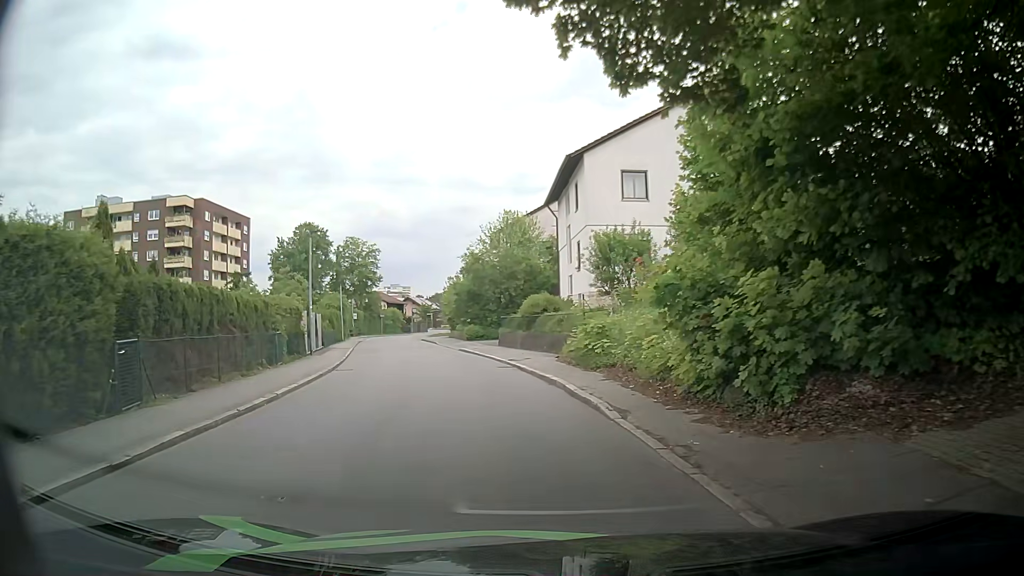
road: residential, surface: asphalt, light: Day
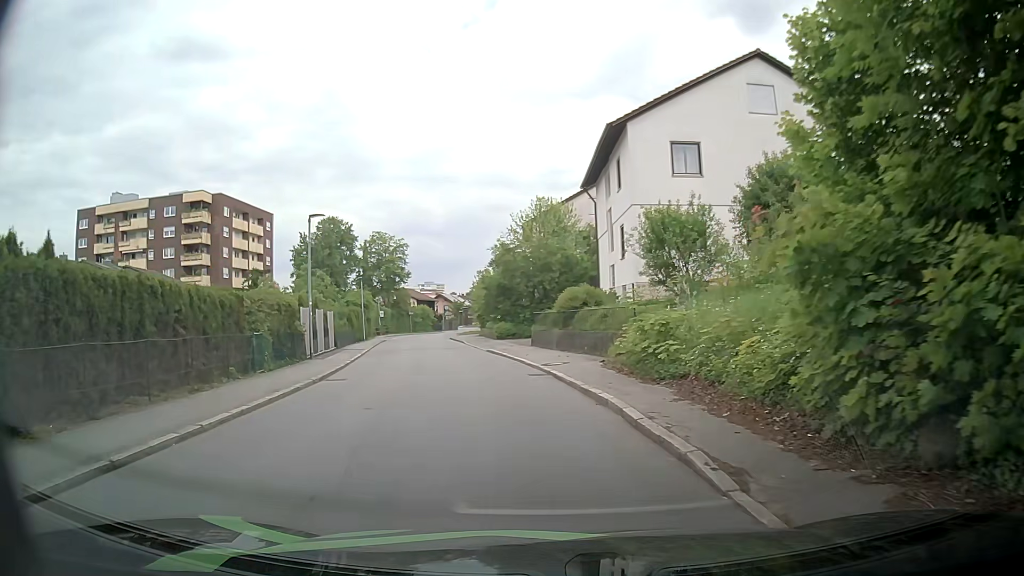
(-0.1, +4.2) m; -2°
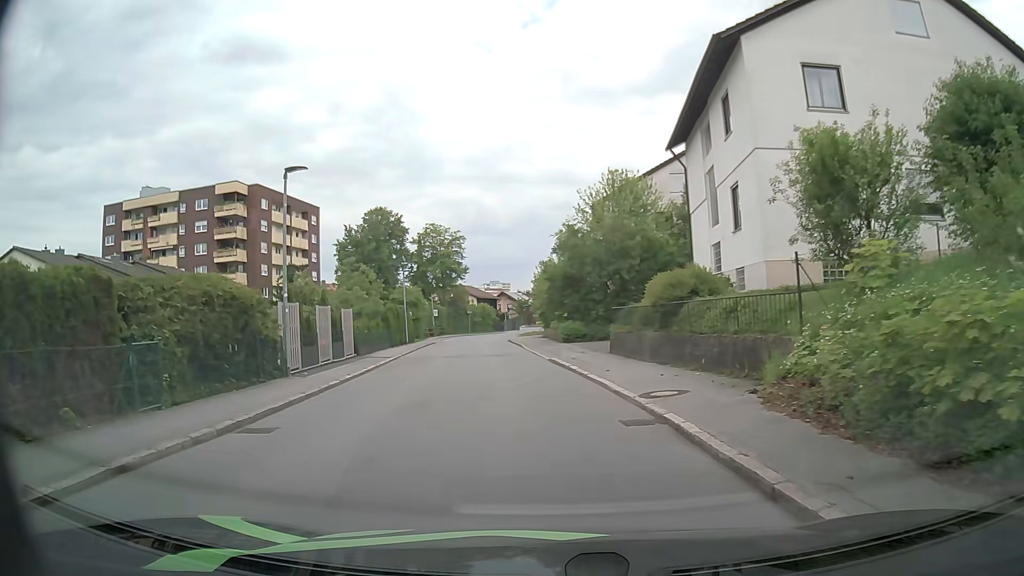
(-0.5, +8.1) m; -6°
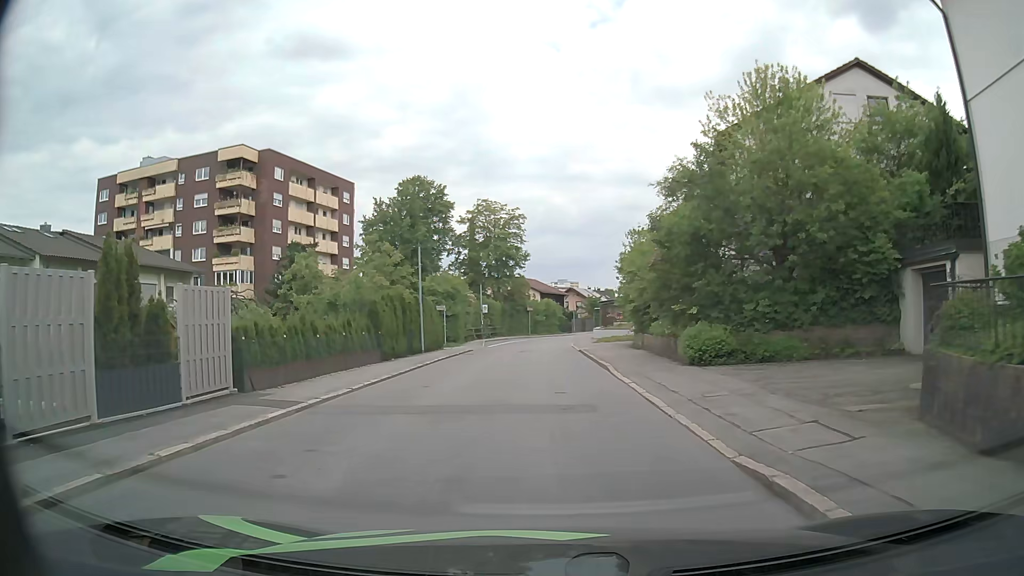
(-1.2, +16.7) m; -7°
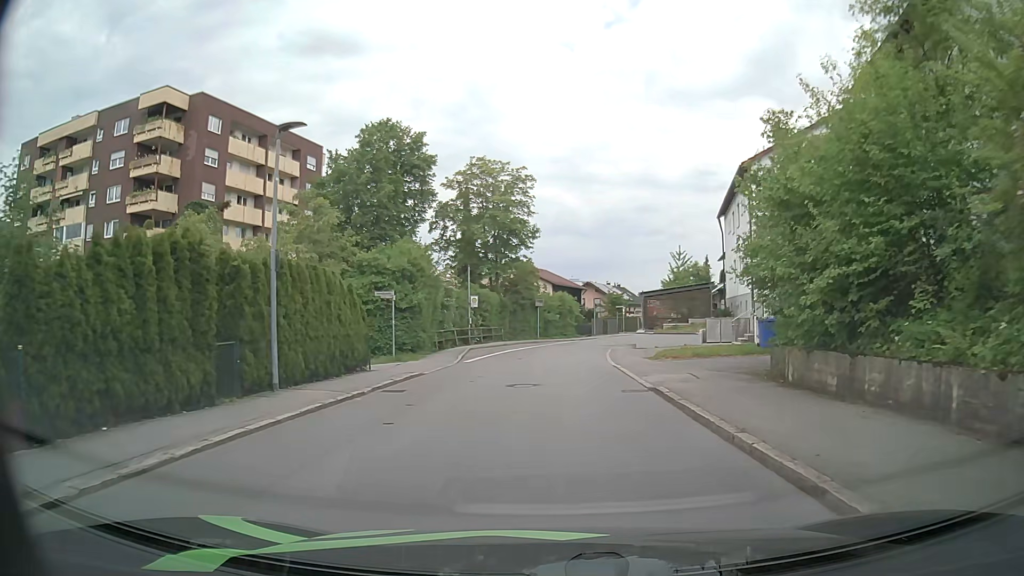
(-0.1, +18.3) m; -1°
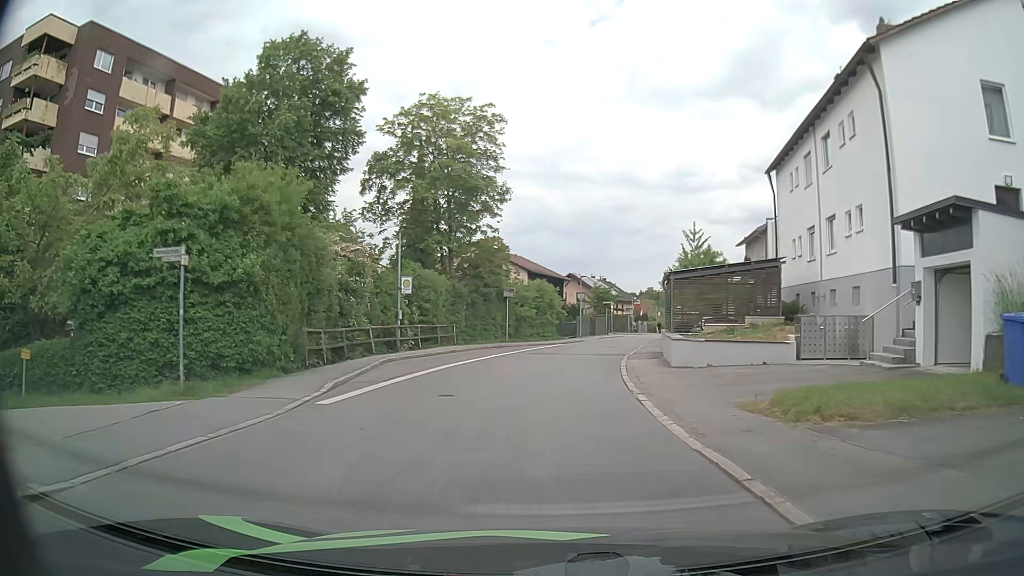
(+0.4, +14.7) m; +2°
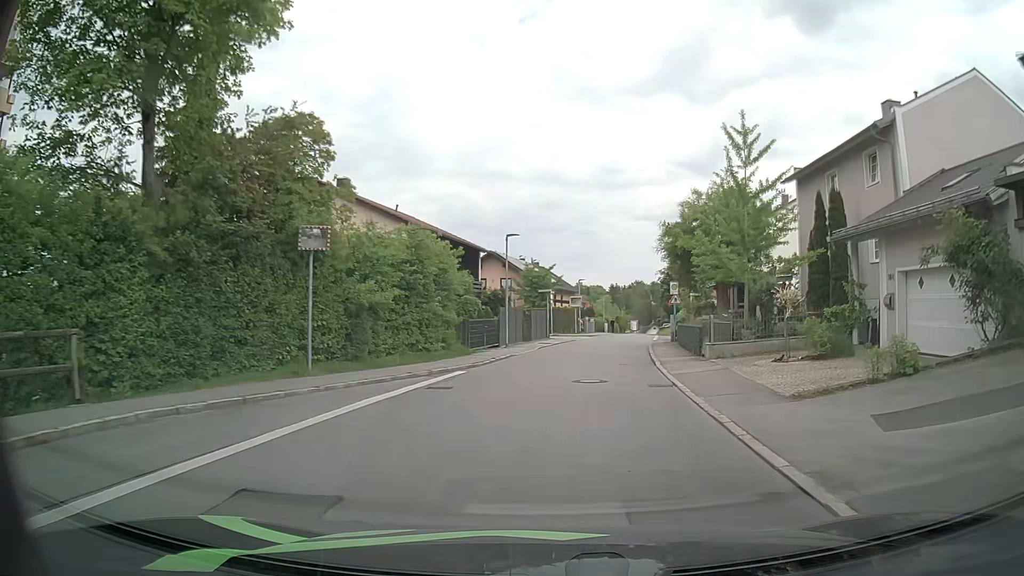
(+1.2, +25.5) m; +7°
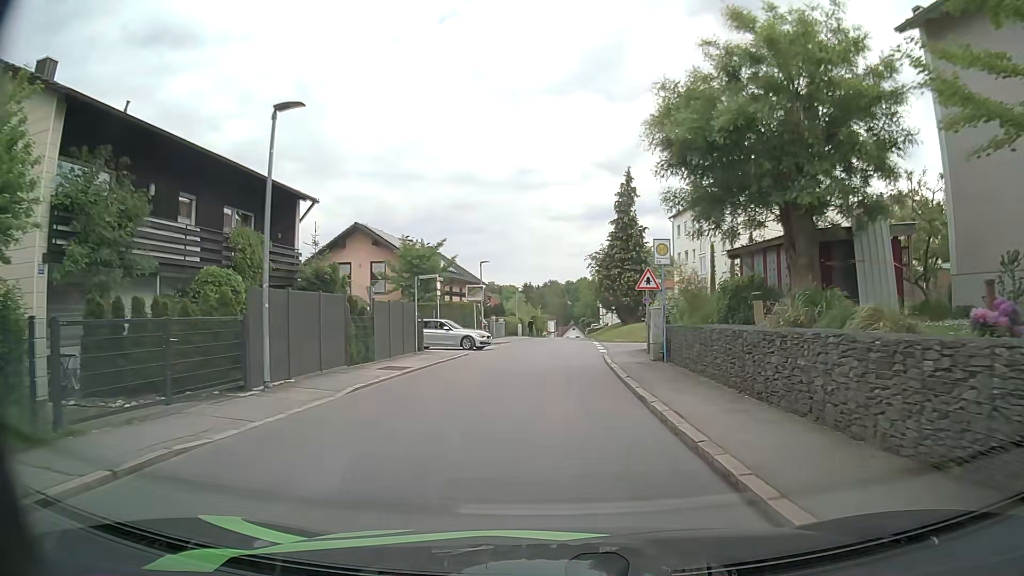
(+1.4, +18.9) m; +7°
(0, +10) (0, +20) (+1, +30) (+1, +40) (+1, +50) (+1, +60) (+2, +70) (+2, +80) (+3, +90) (+3, +100) m
